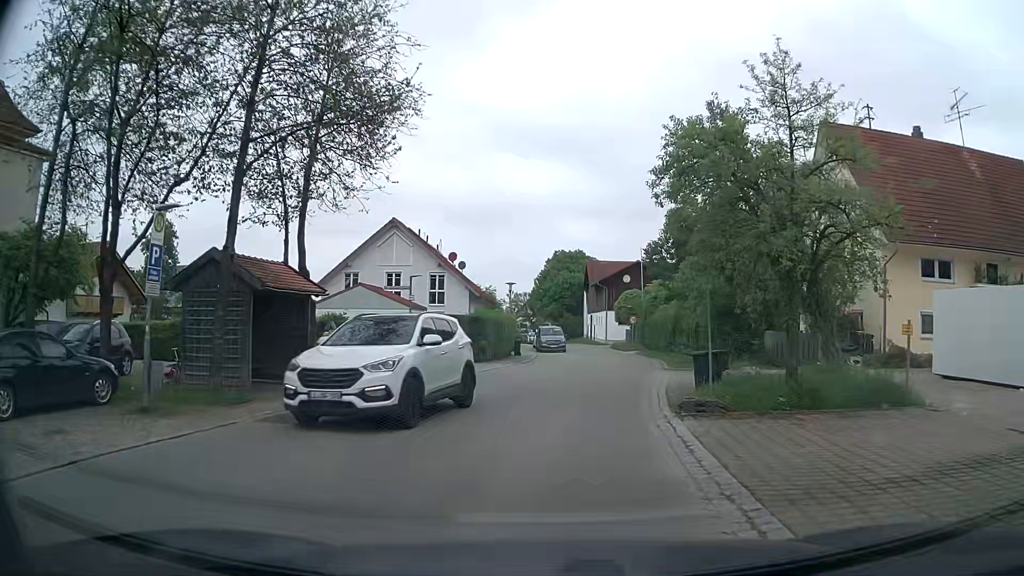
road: unclassified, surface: asphalt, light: Day
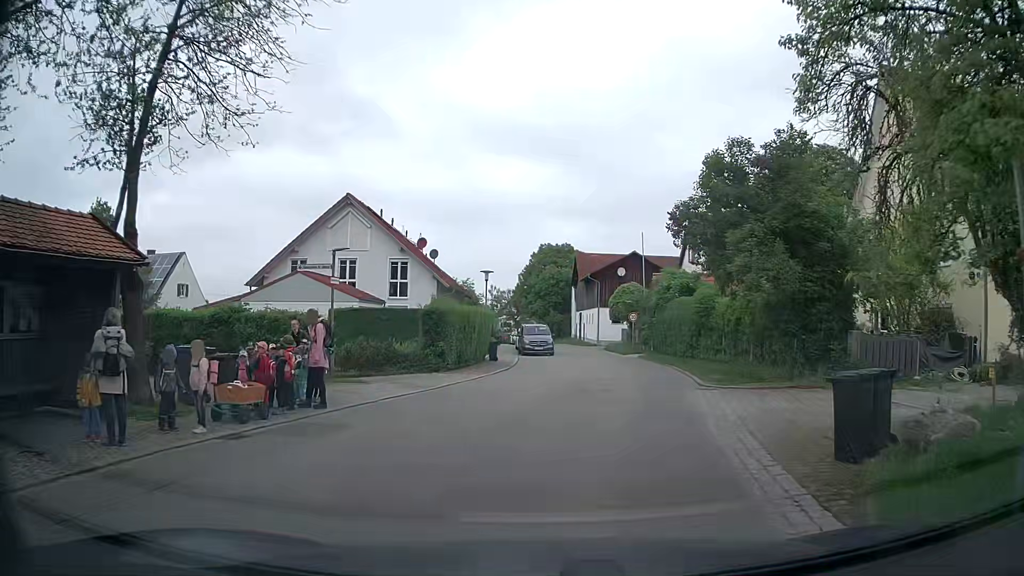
(0.0, +8.1) m; 0°
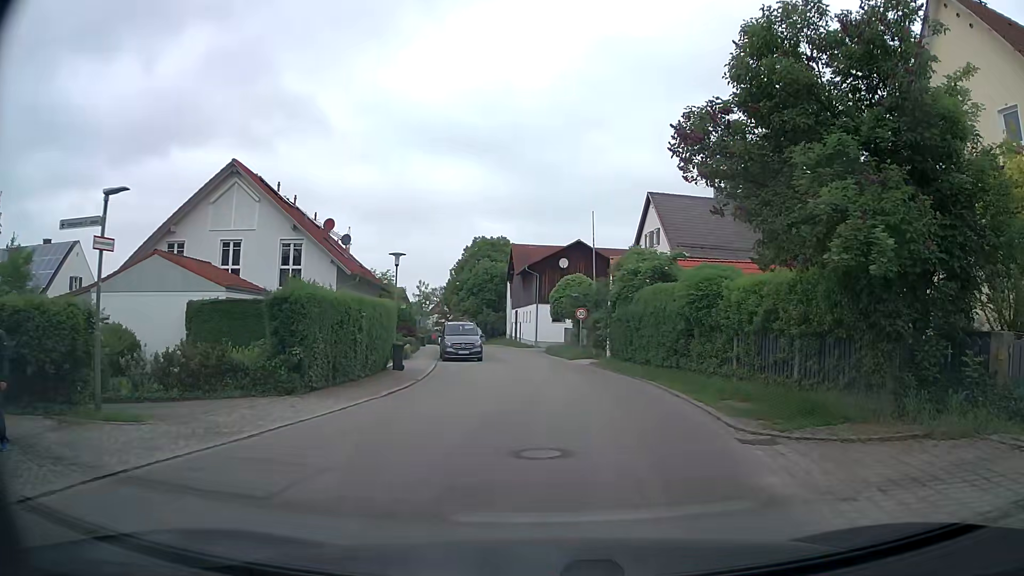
(+0.2, +8.1) m; +5°
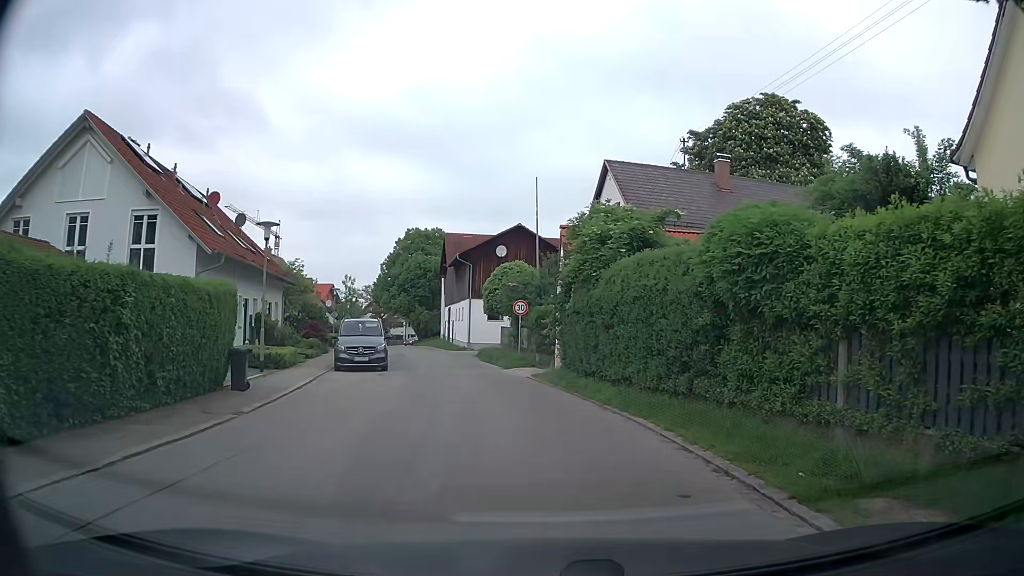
(+0.4, +8.3) m; +5°
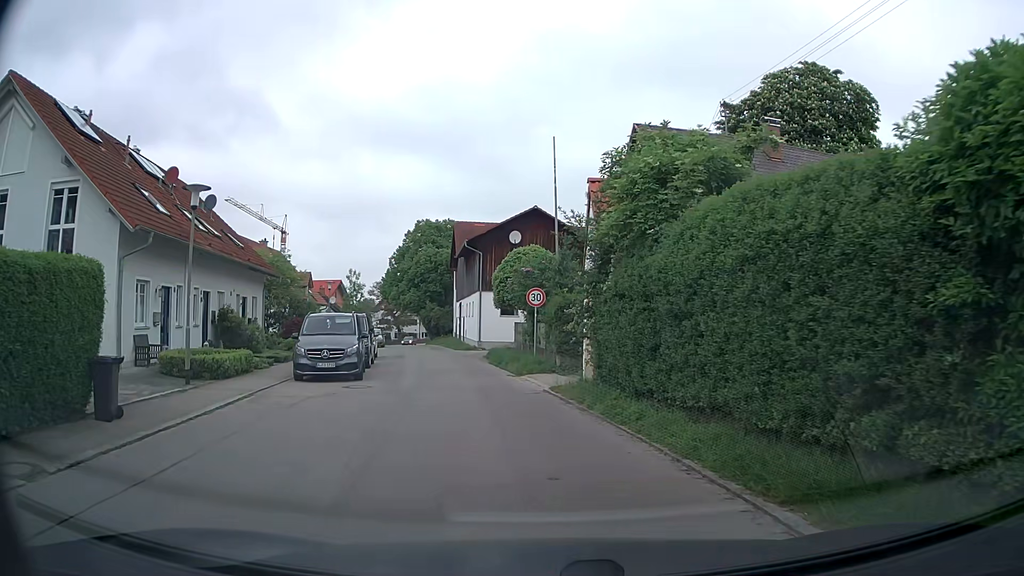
(-0.1, +5.7) m; -2°
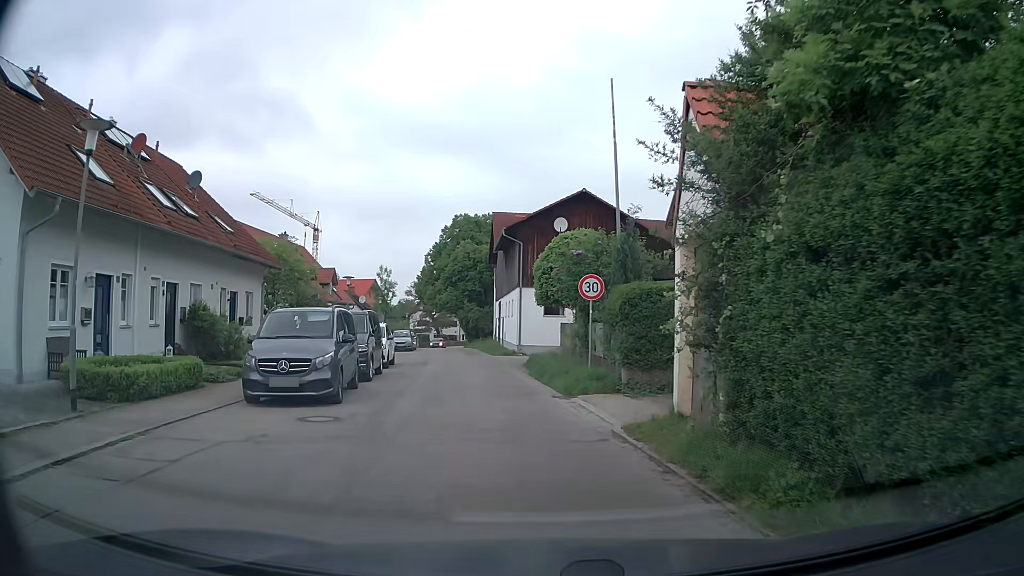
(-0.2, +5.9) m; -4°
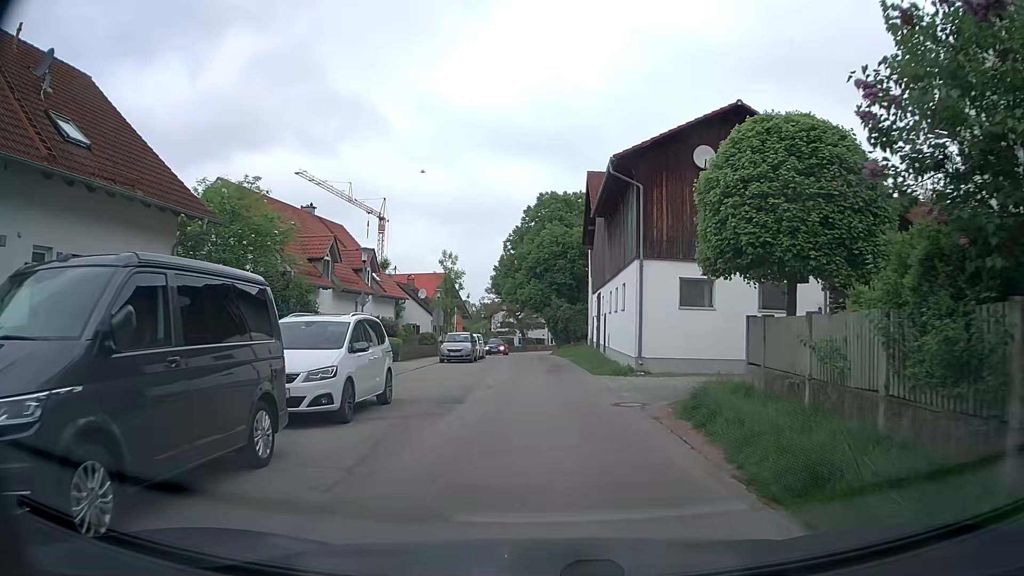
(-1.3, +15.1) m; -7°
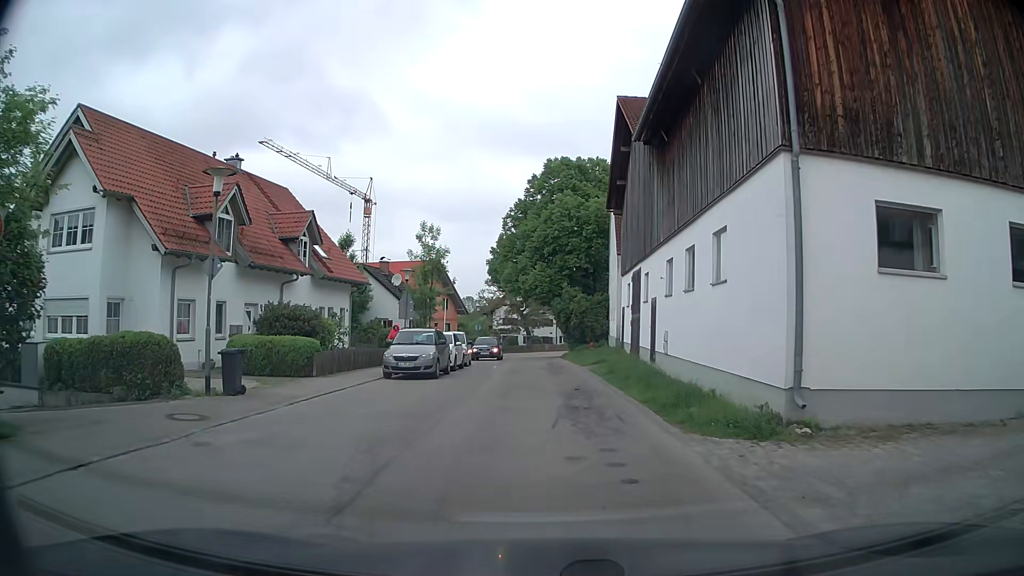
(-0.4, +13.2) m; -2°
